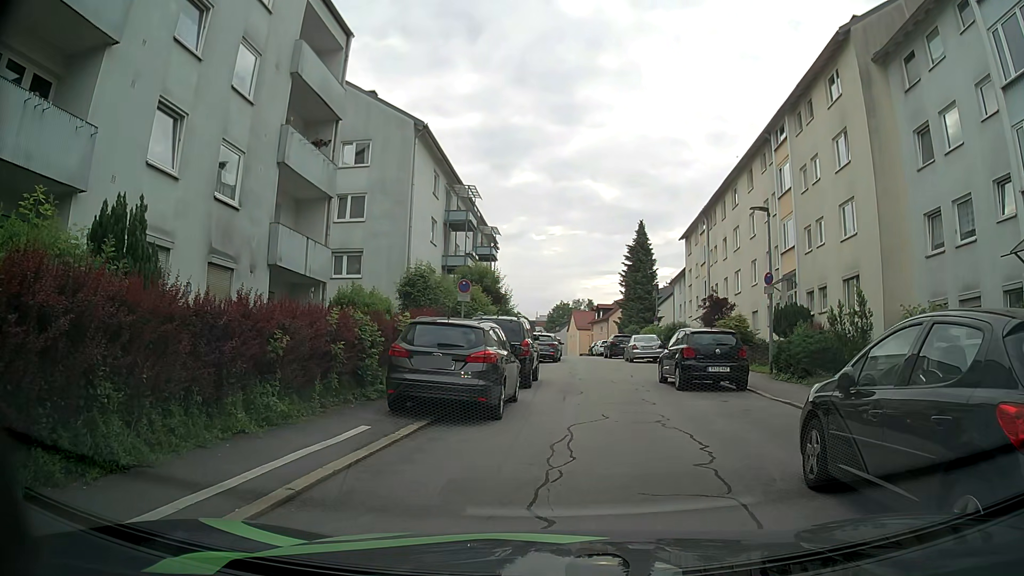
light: Day
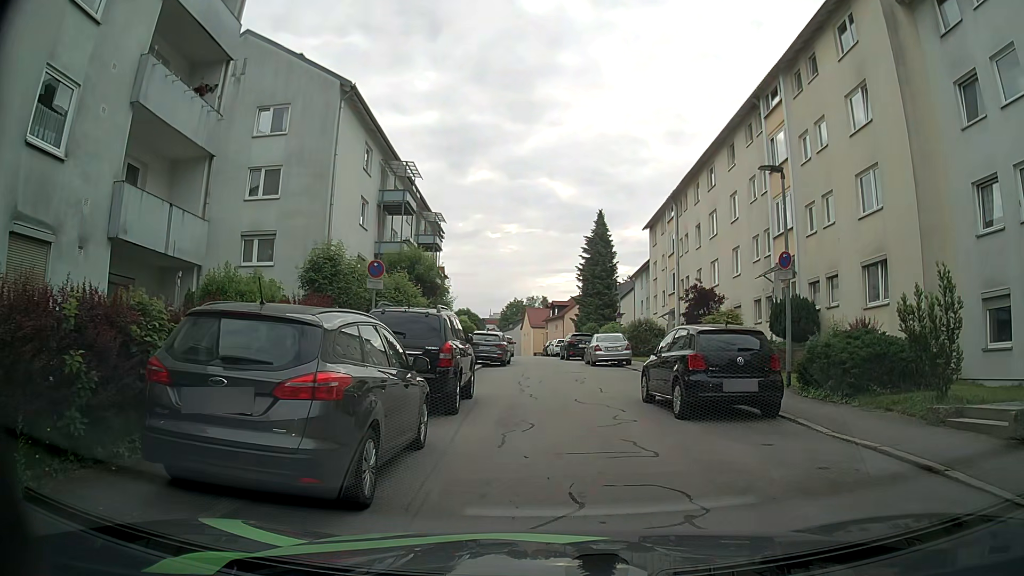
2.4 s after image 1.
(+0.1, +5.3) m; +1°
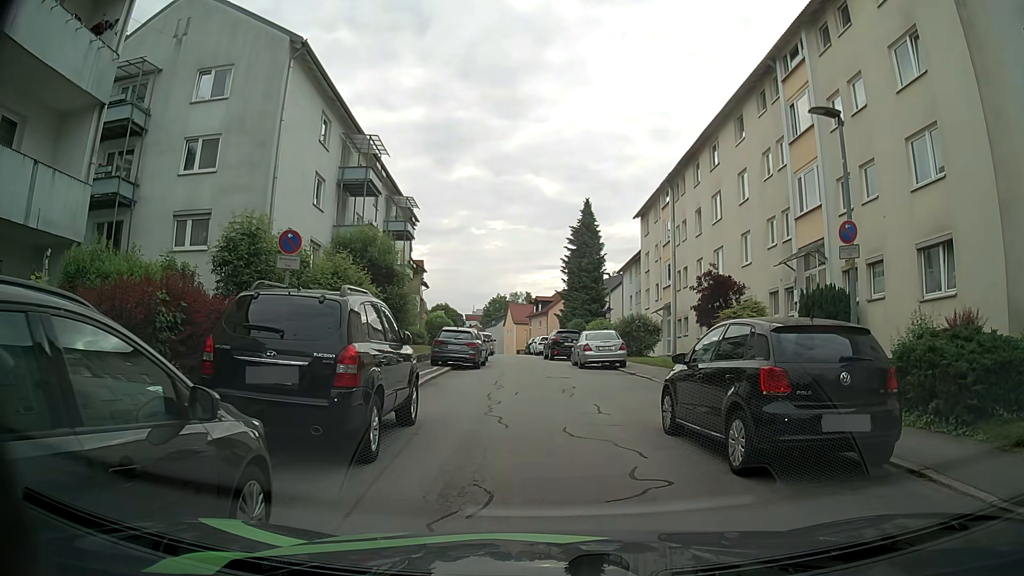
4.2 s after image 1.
(+0.2, +4.2) m; +1°
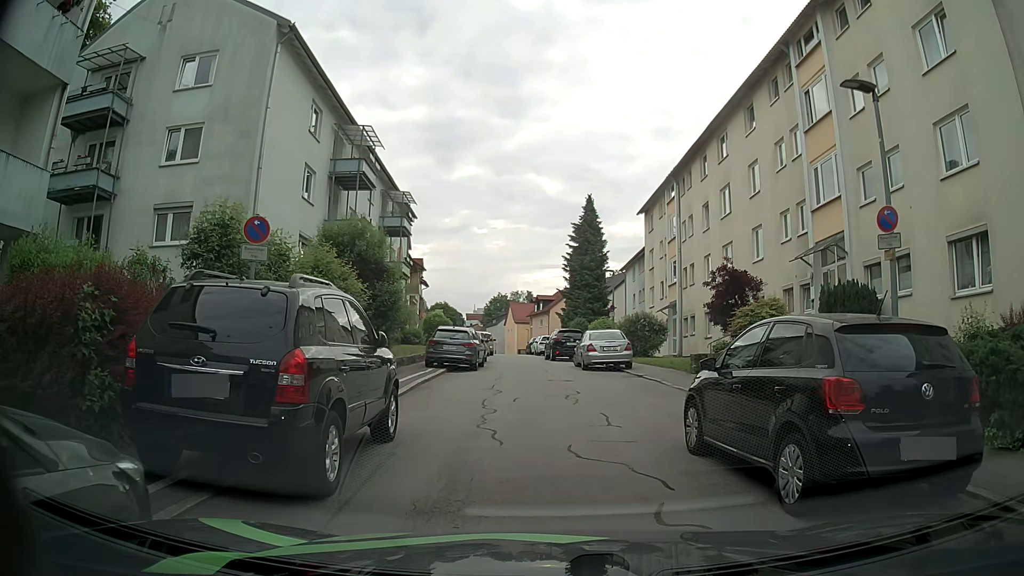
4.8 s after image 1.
(0.0, +1.4) m; +1°
